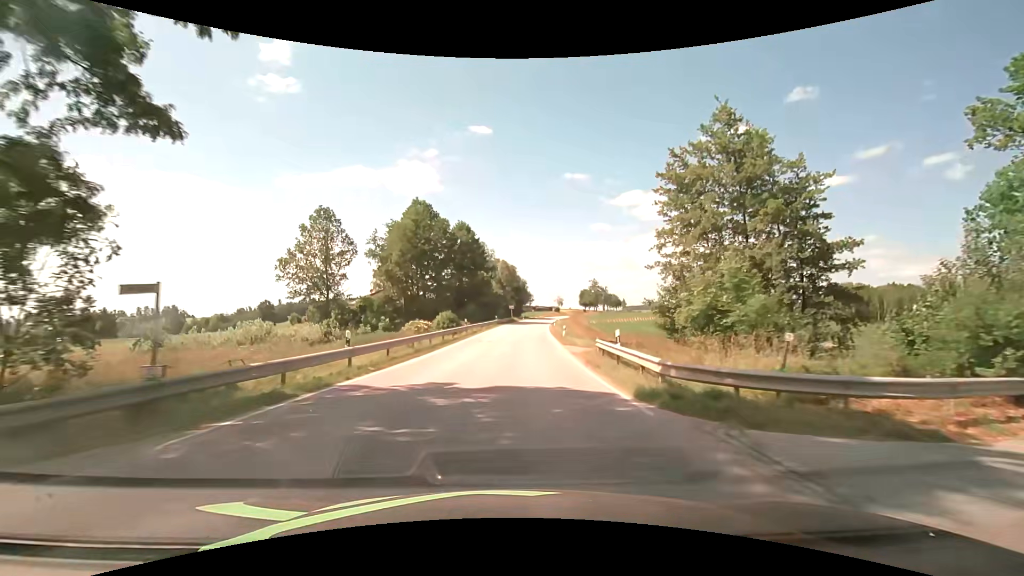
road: secondary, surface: asphalt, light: Day
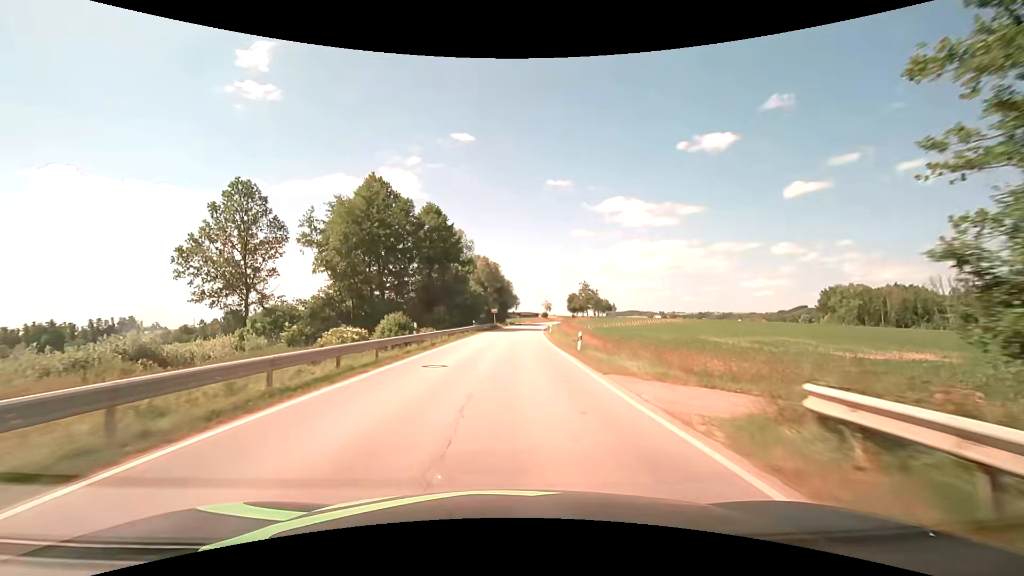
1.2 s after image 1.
(+0.2, +17.2) m; +1°
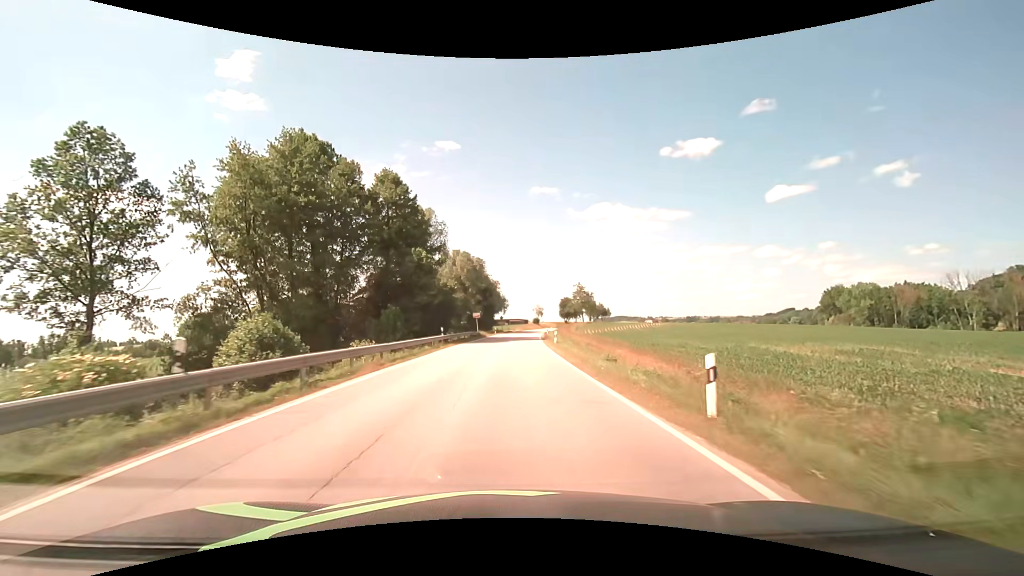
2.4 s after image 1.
(+0.3, +17.6) m; +1°
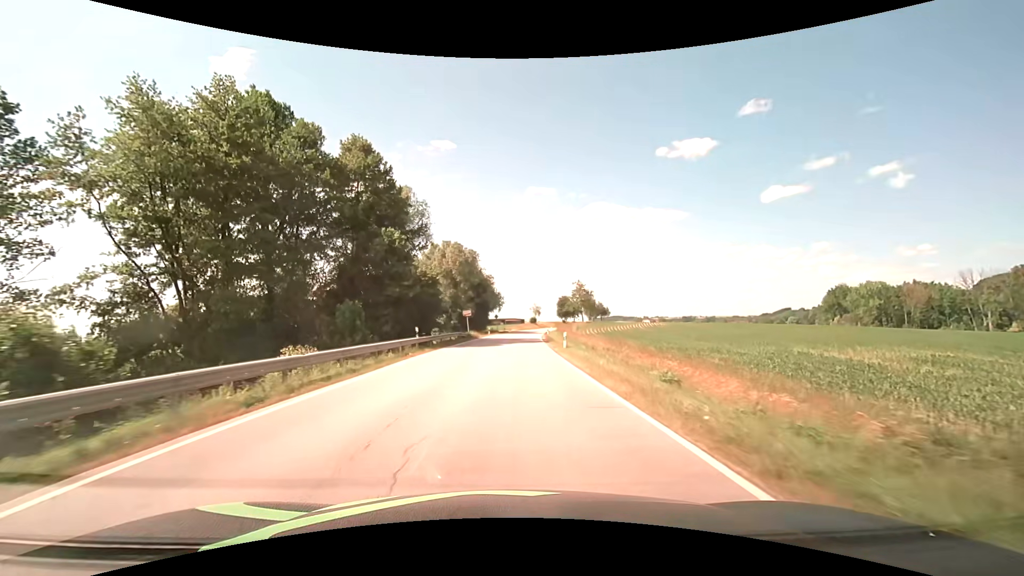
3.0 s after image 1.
(+0.1, +8.6) m; +1°
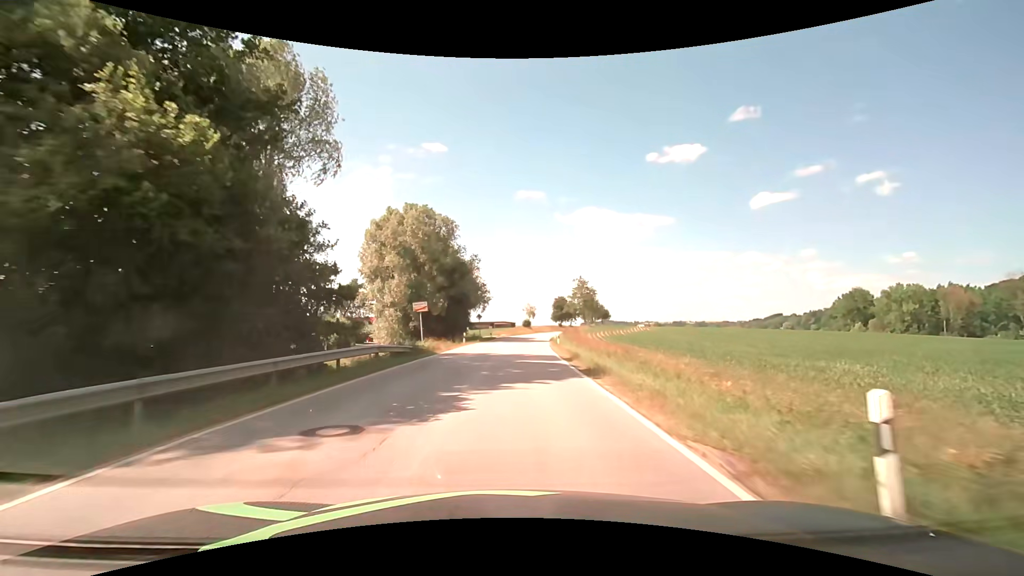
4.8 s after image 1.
(+0.3, +24.7) m; +1°
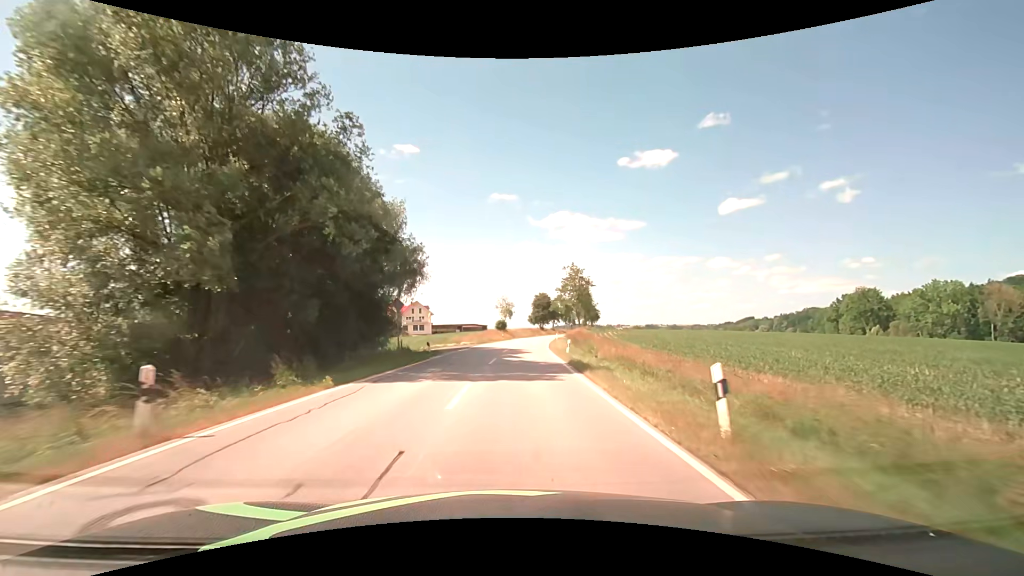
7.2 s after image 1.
(+0.8, +34.4) m; +3°
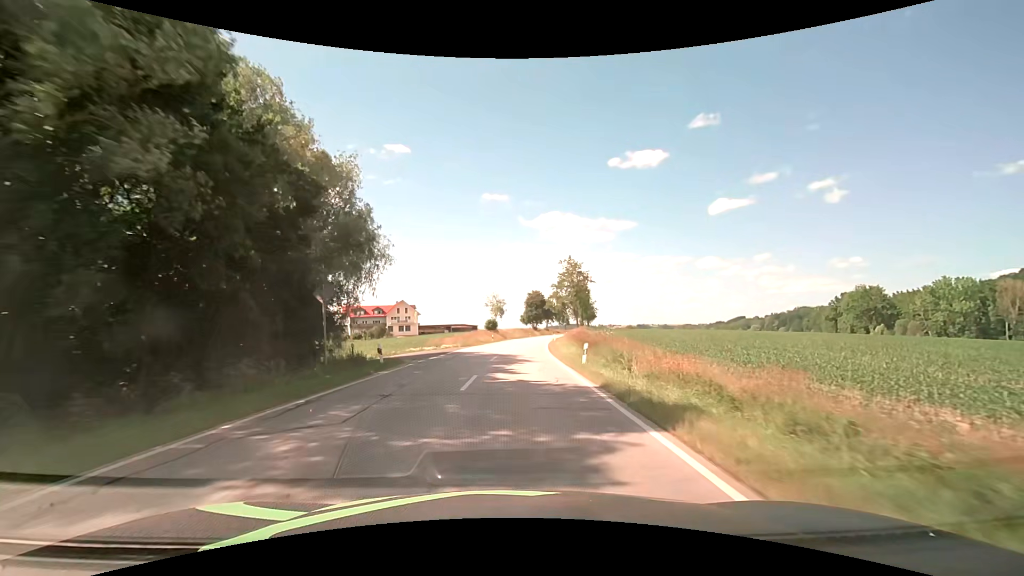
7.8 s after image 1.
(+0.1, +9.3) m; +1°
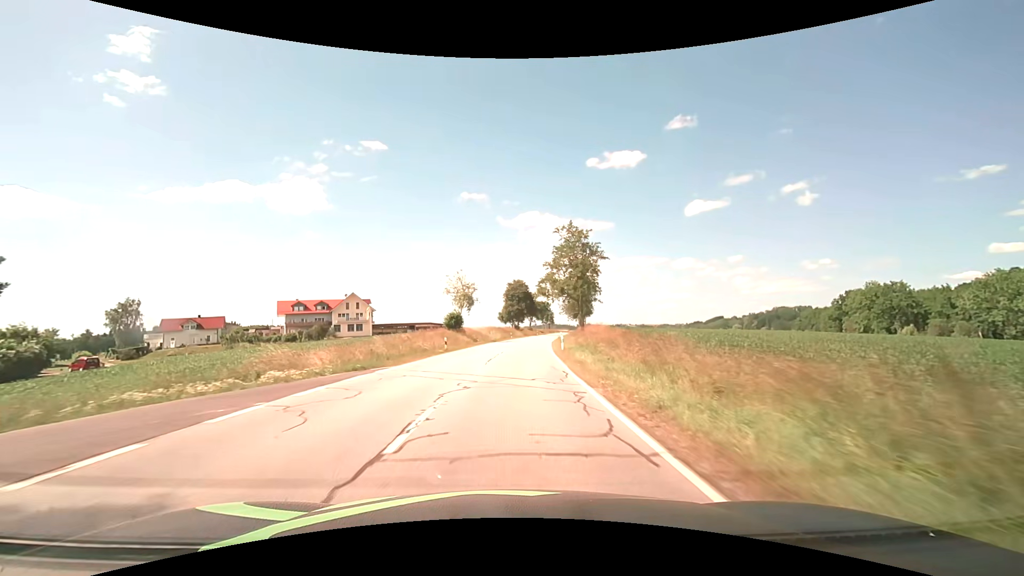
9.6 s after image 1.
(+0.8, +29.9) m; +3°
(0, +10) (0, +20) (+1, +30) (+1, +40) (+2, +50) (+3, +60) (+4, +70) (+6, +80) (+7, +90) (+8, +100) m
